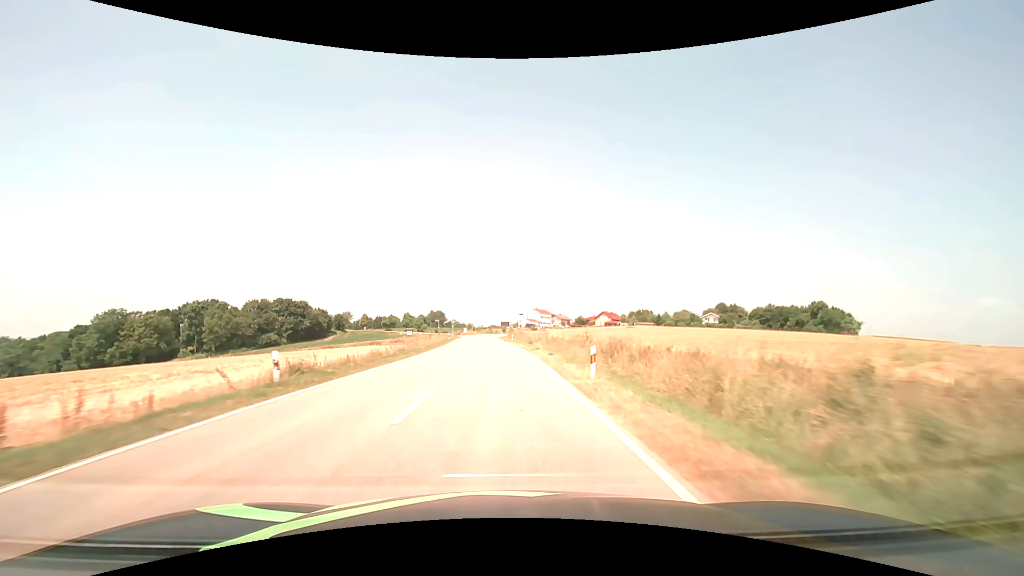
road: tertiary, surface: asphalt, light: Day
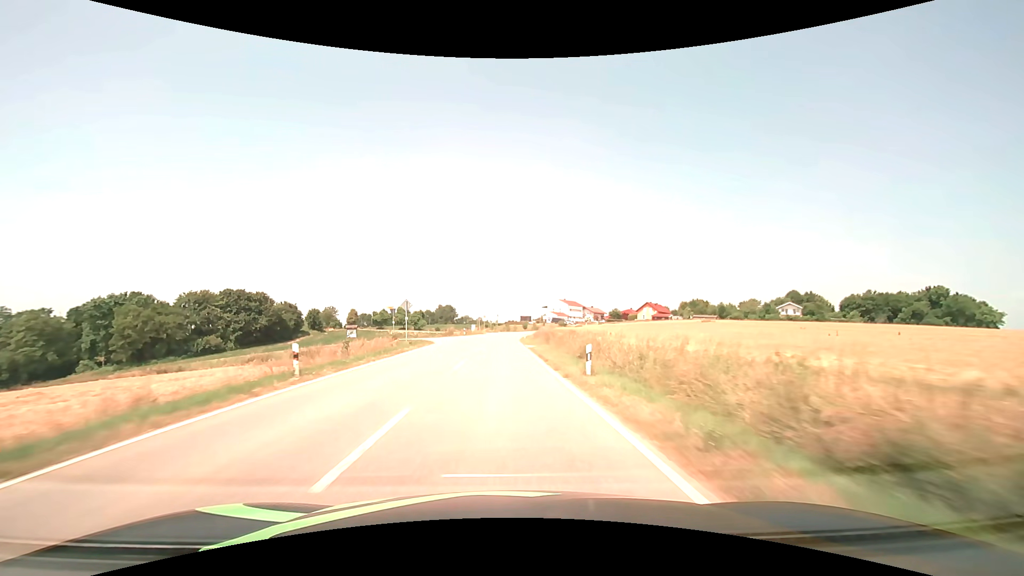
(-0.9, +49.4) m; -2°
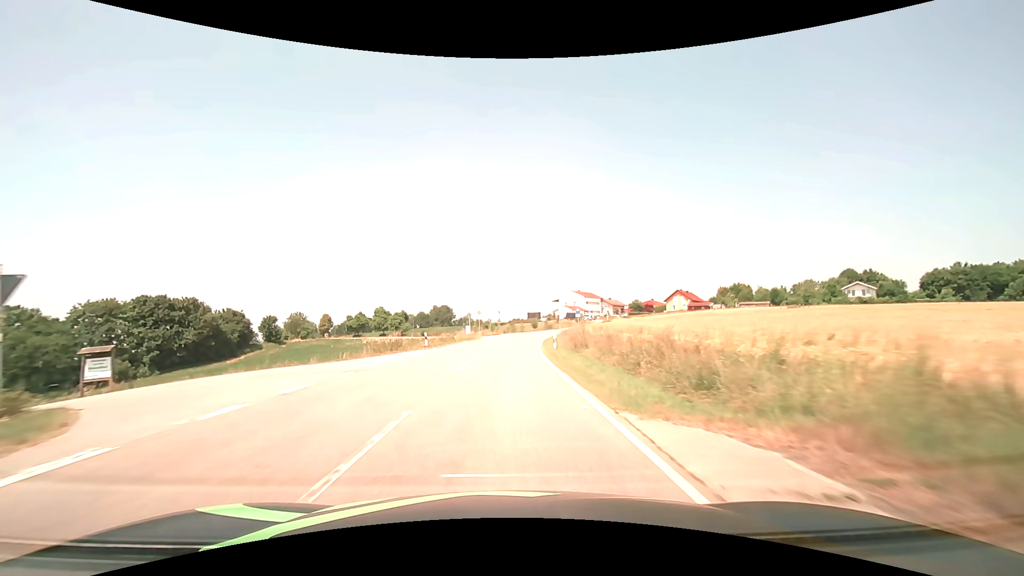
(-0.2, +34.5) m; 0°
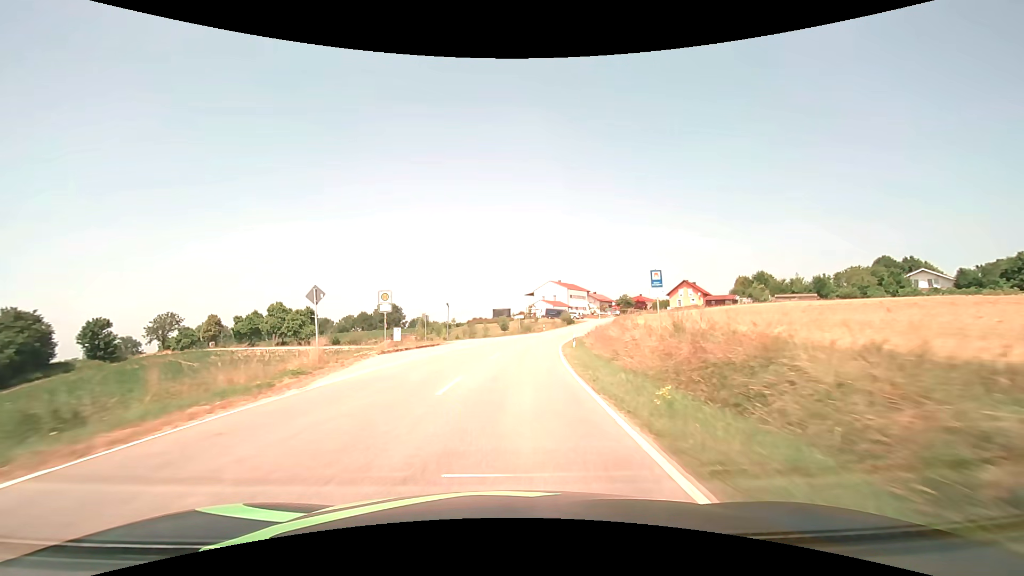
(+1.1, +42.2) m; +4°
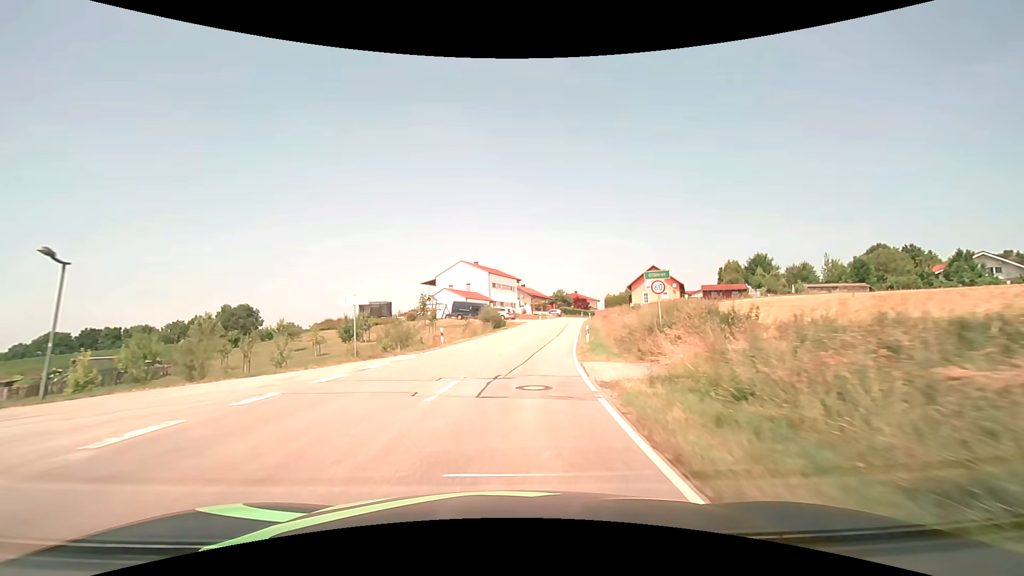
(+4.1, +47.9) m; +10°
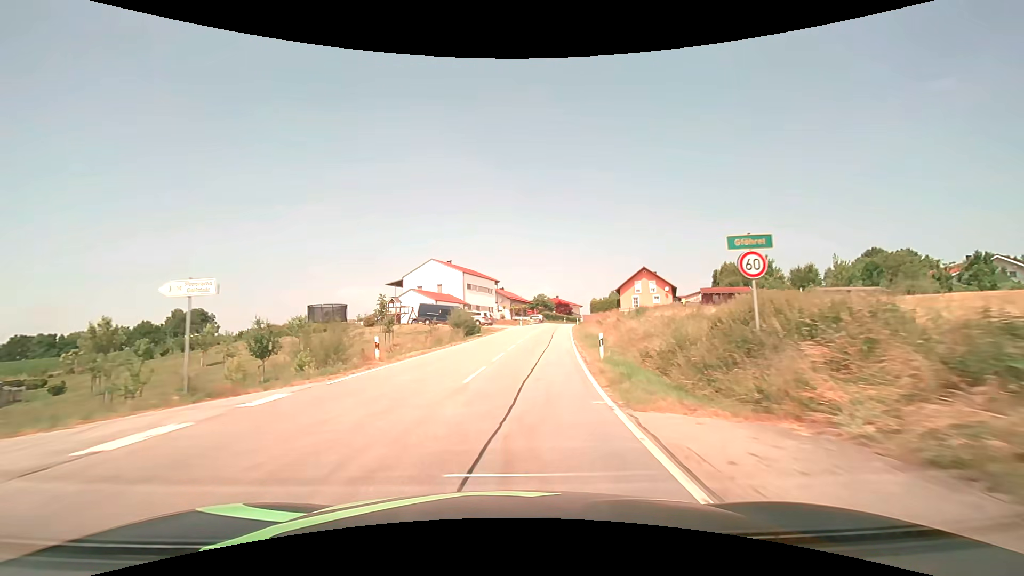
(+0.2, +9.3) m; +2°
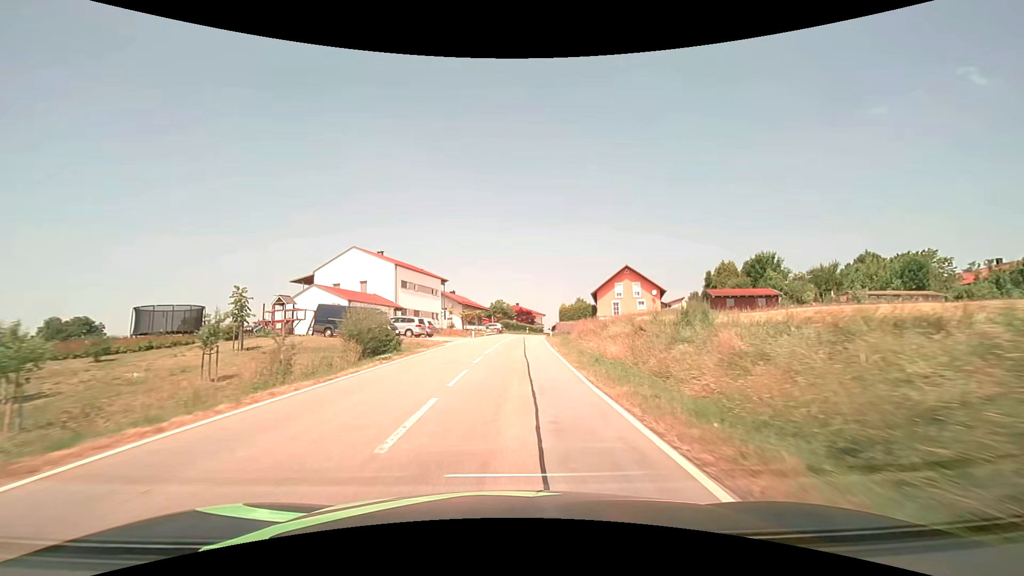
(+0.8, +18.3) m; +5°
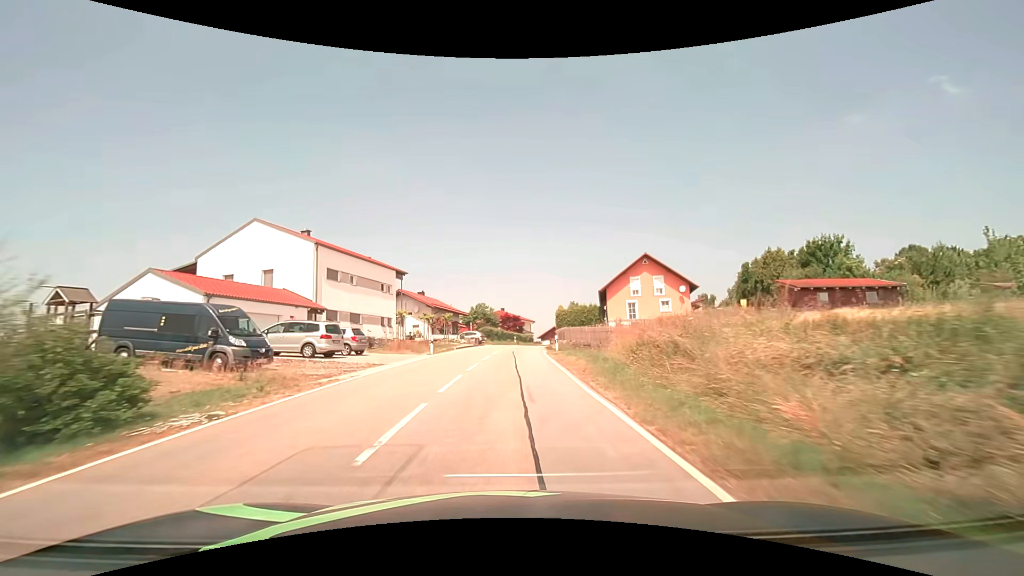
(+0.3, +18.0) m; +2°
(0, +10) (0, +20) (+1, +30) (+1, +40) (+2, +50) (+3, +60) (+5, +70) (+7, +80) (+9, +89) (+13, +99) m
